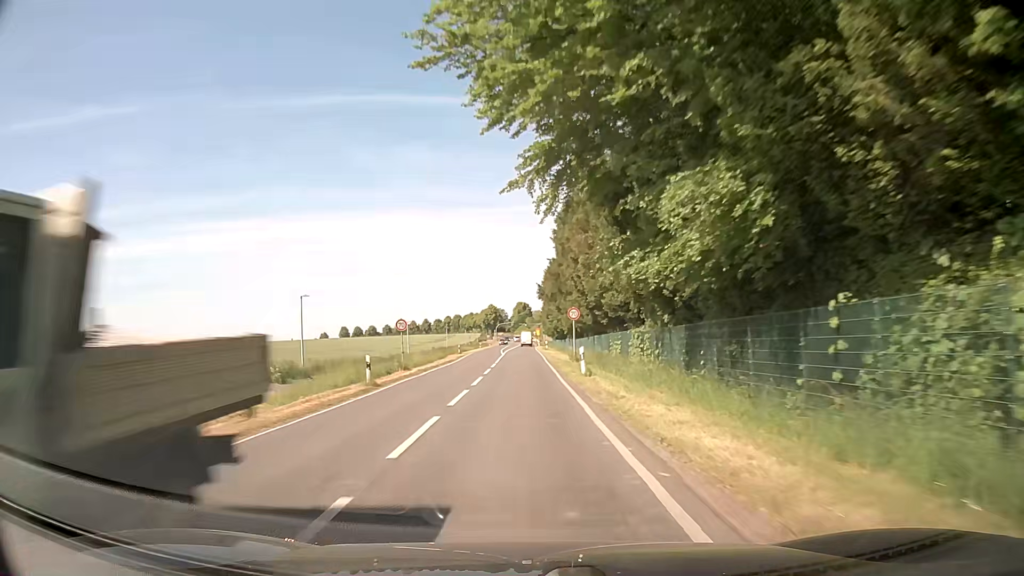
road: secondary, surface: asphalt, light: Day
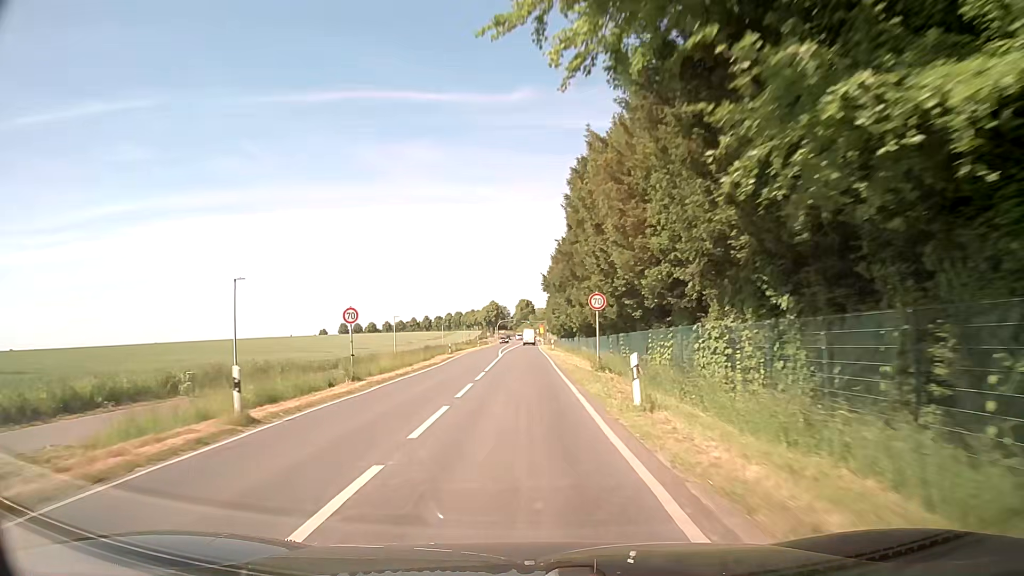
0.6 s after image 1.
(-0.1, +10.7) m; 0°
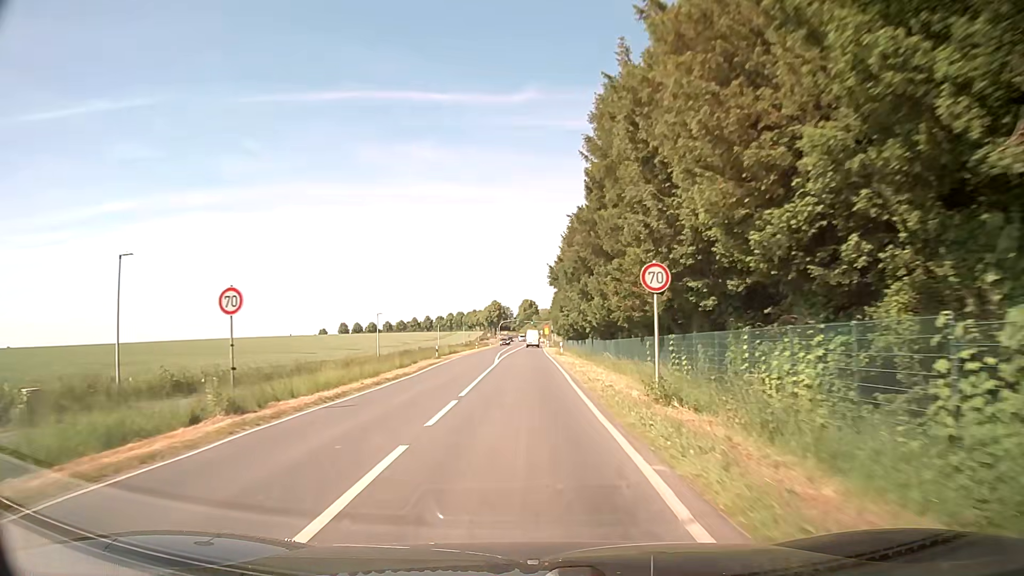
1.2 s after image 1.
(-0.1, +10.7) m; 0°
